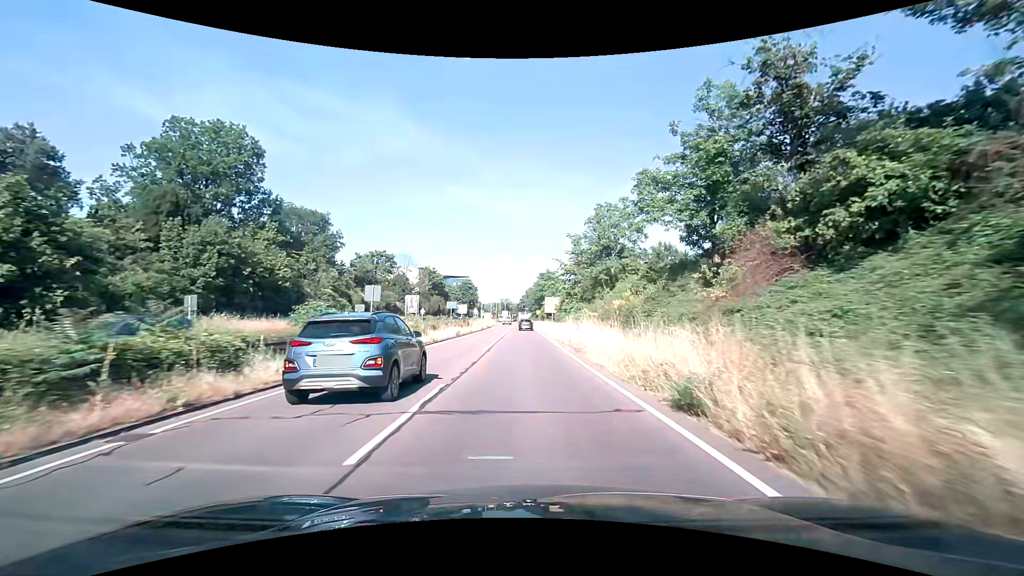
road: trunk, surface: asphalt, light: Day
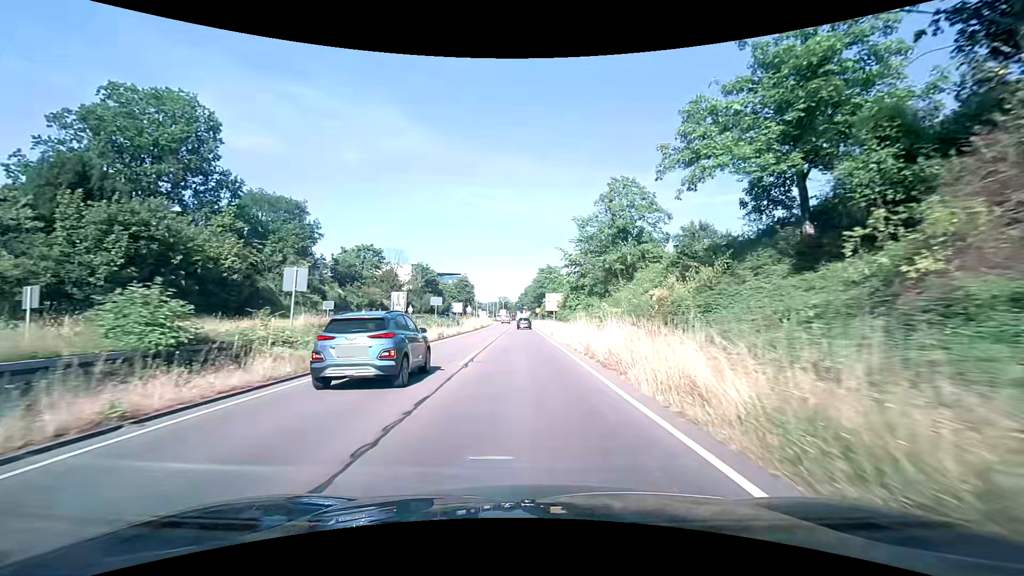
(0.0, +8.0) m; 0°
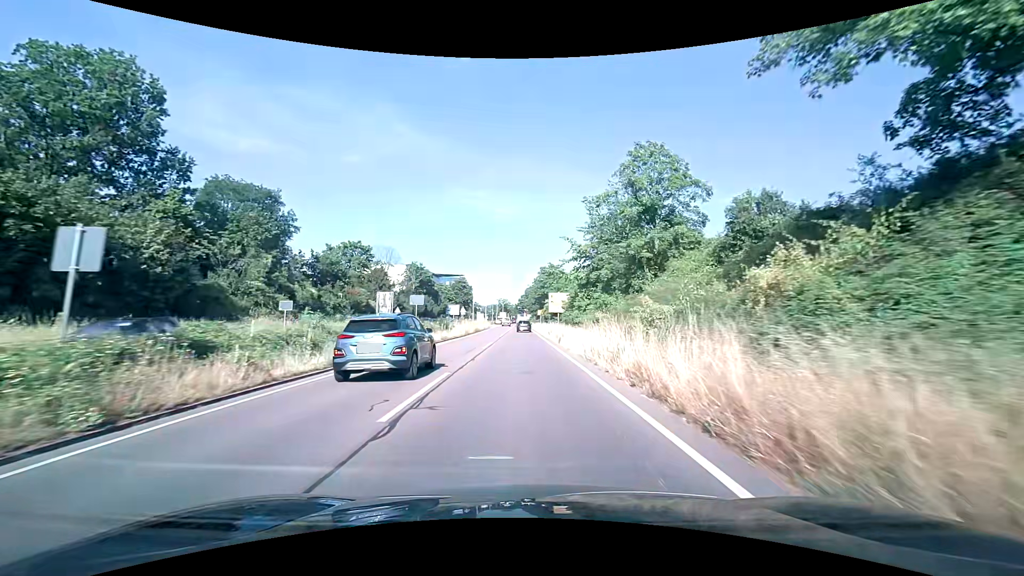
(0.0, +8.0) m; 0°
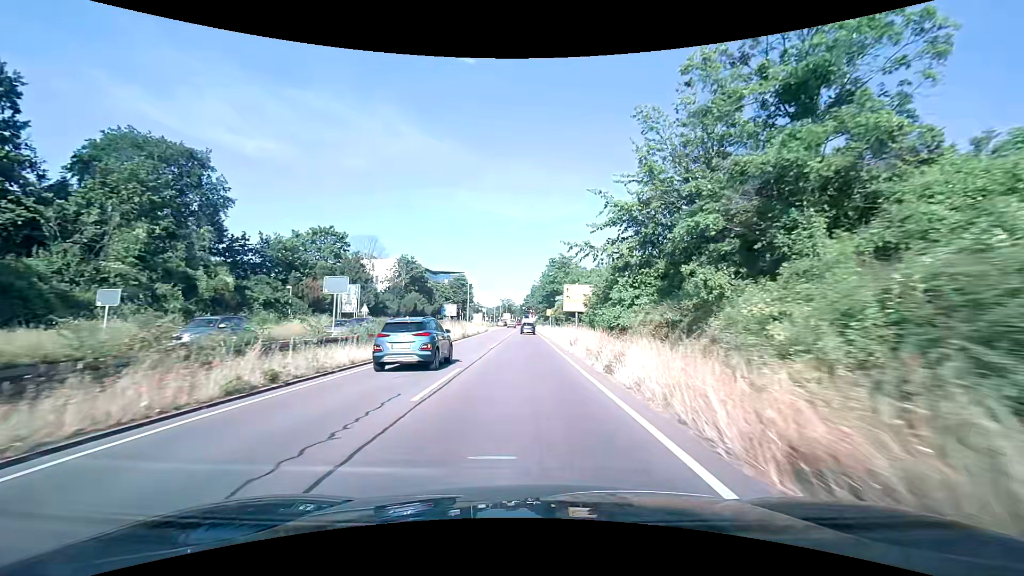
(0.0, +16.1) m; -1°
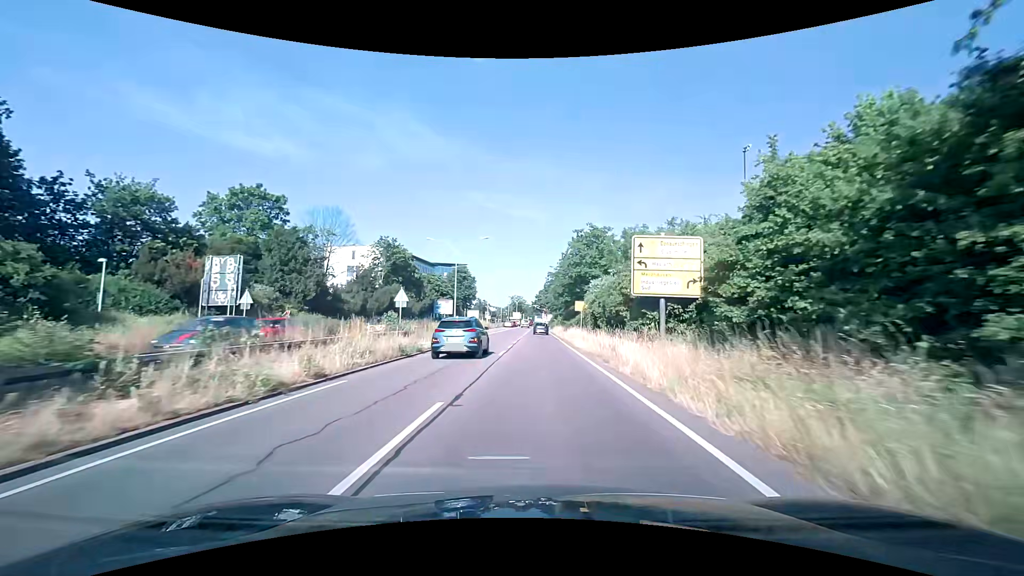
(-0.2, +24.5) m; -1°
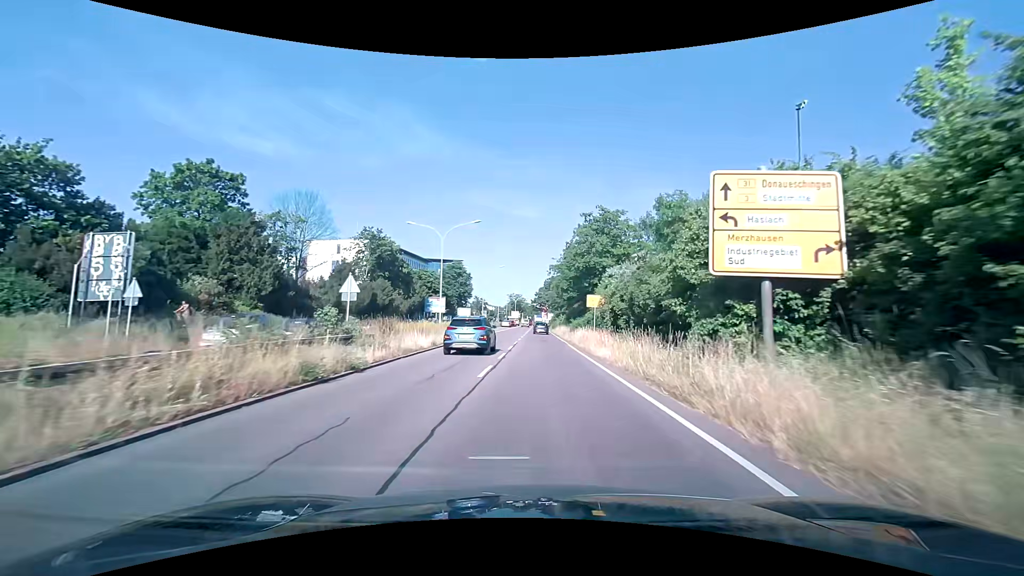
(0.0, +8.2) m; 0°
